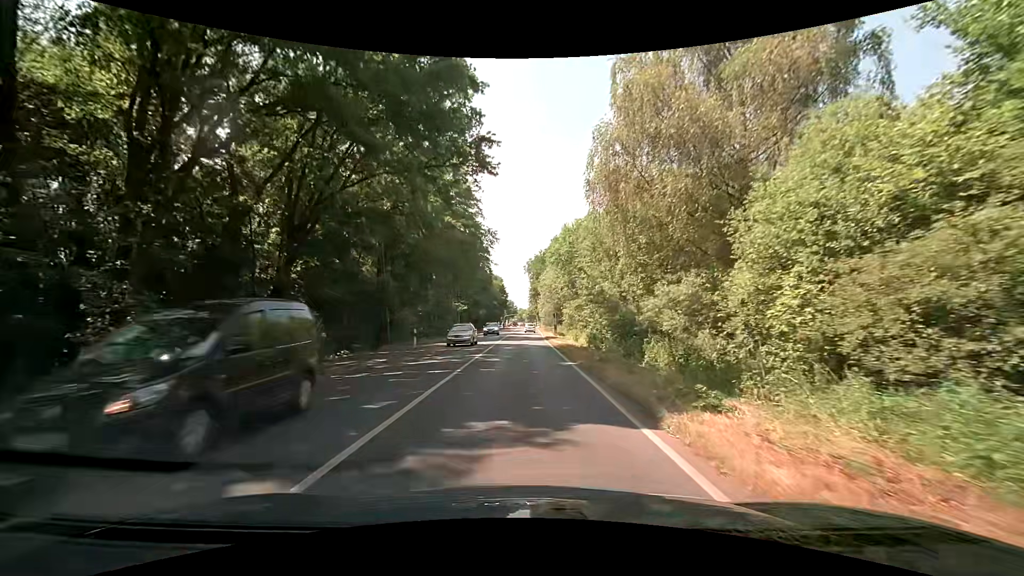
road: secondary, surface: asphalt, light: Day
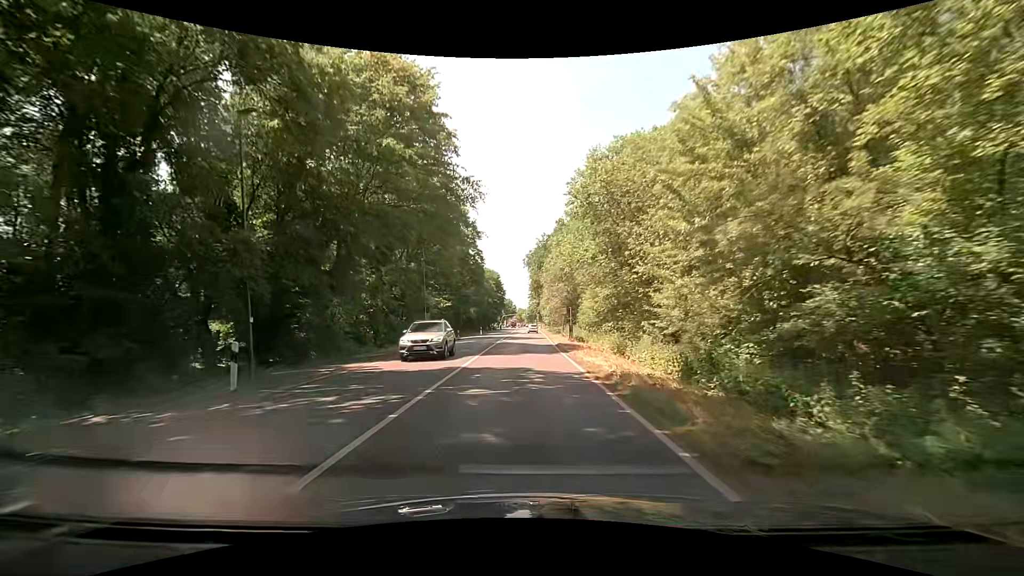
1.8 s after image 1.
(0.0, +19.0) m; +1°
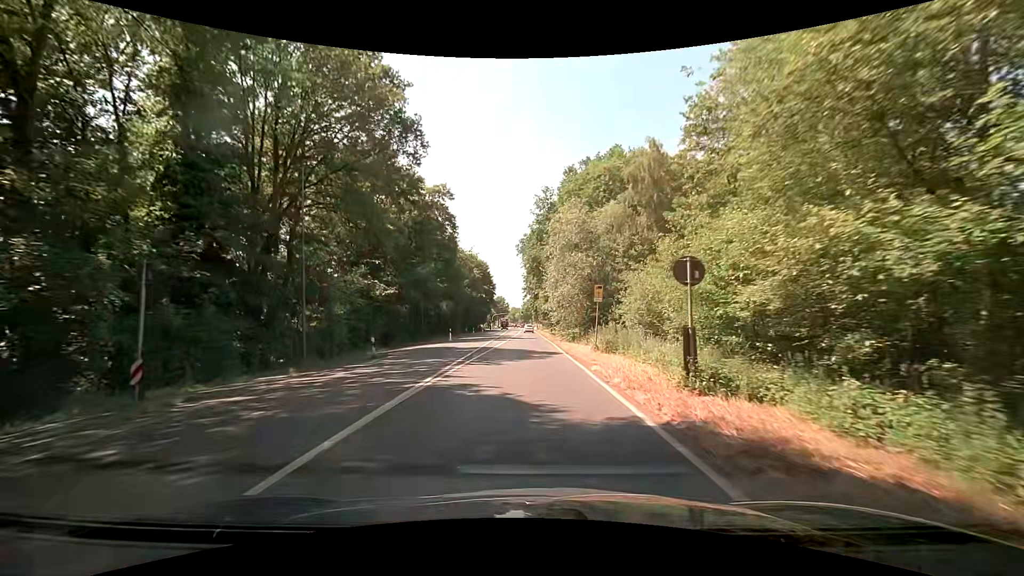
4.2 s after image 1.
(-0.6, +27.6) m; -1°
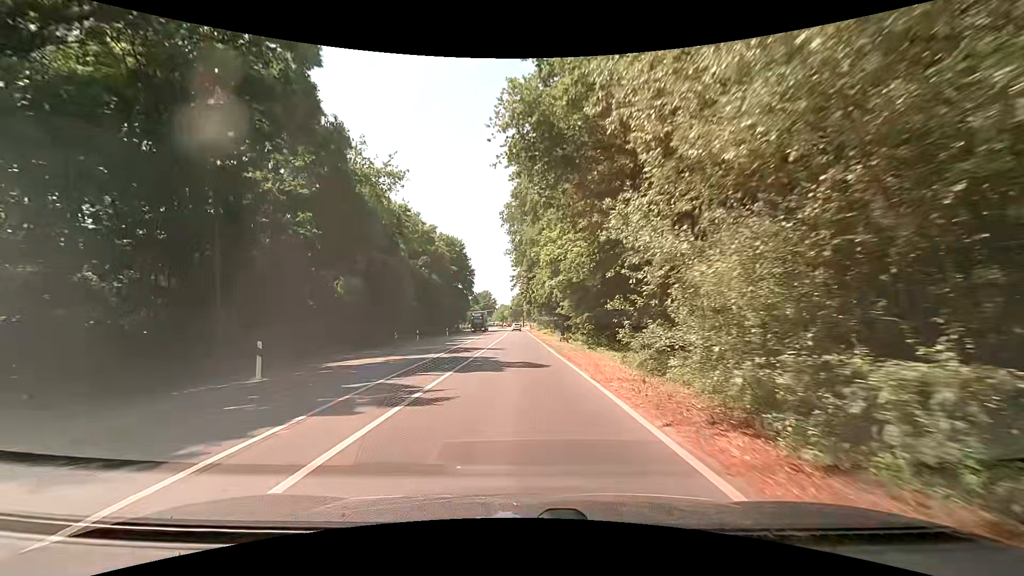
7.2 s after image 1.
(+0.4, +36.0) m; +1°
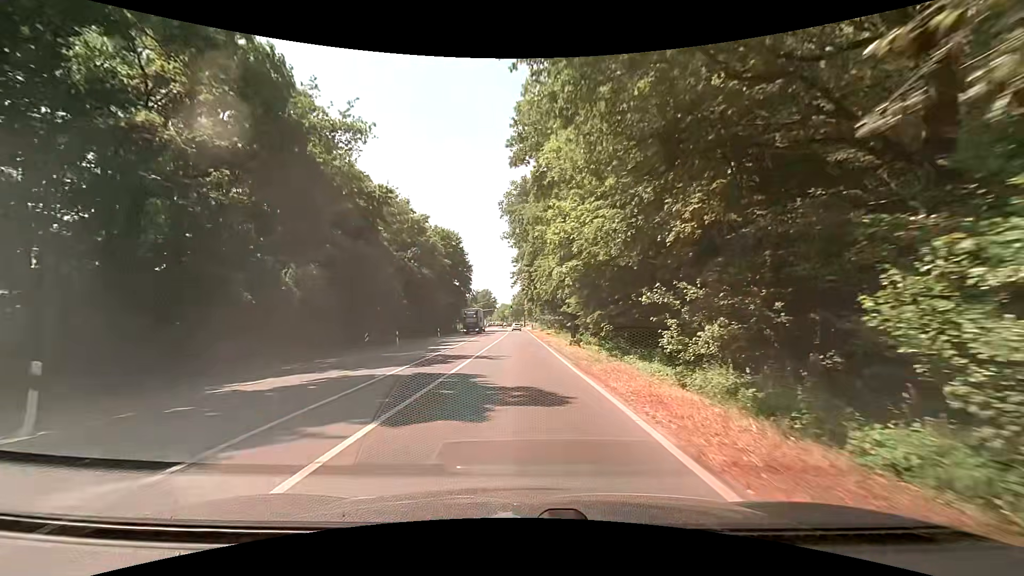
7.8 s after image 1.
(0.0, +7.3) m; 0°
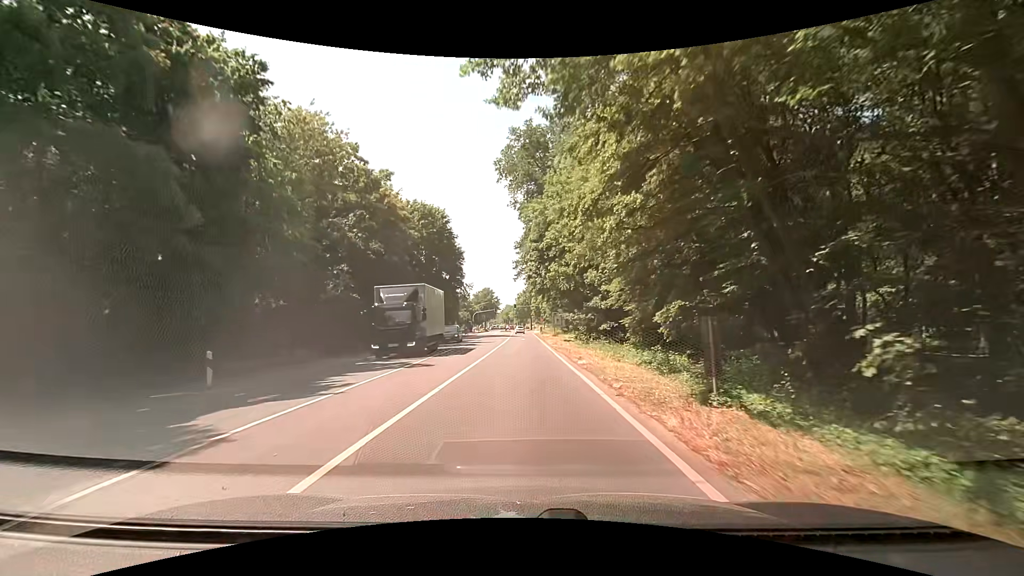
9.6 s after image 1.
(+0.1, +21.9) m; 0°
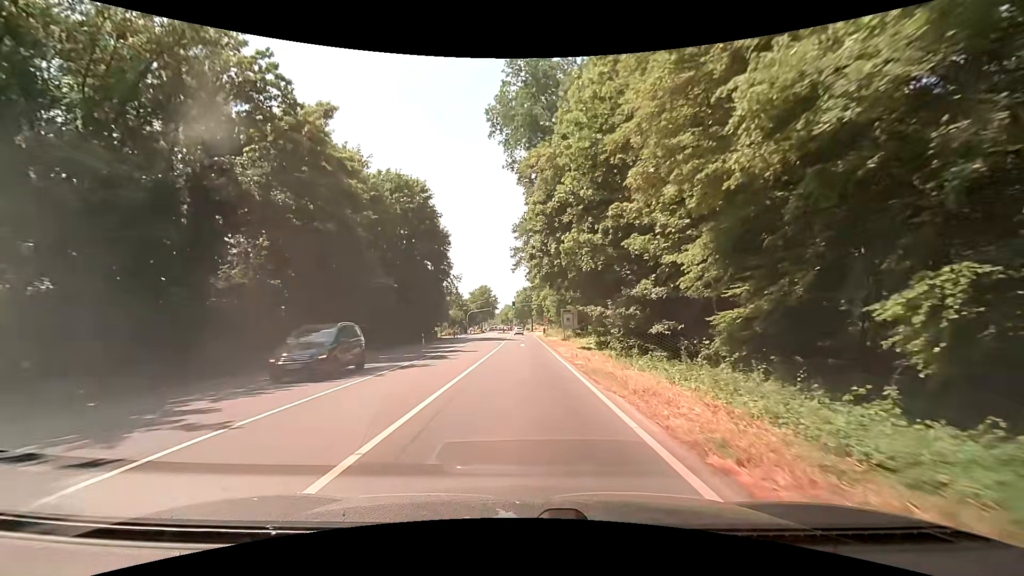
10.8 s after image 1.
(0.0, +14.7) m; -1°
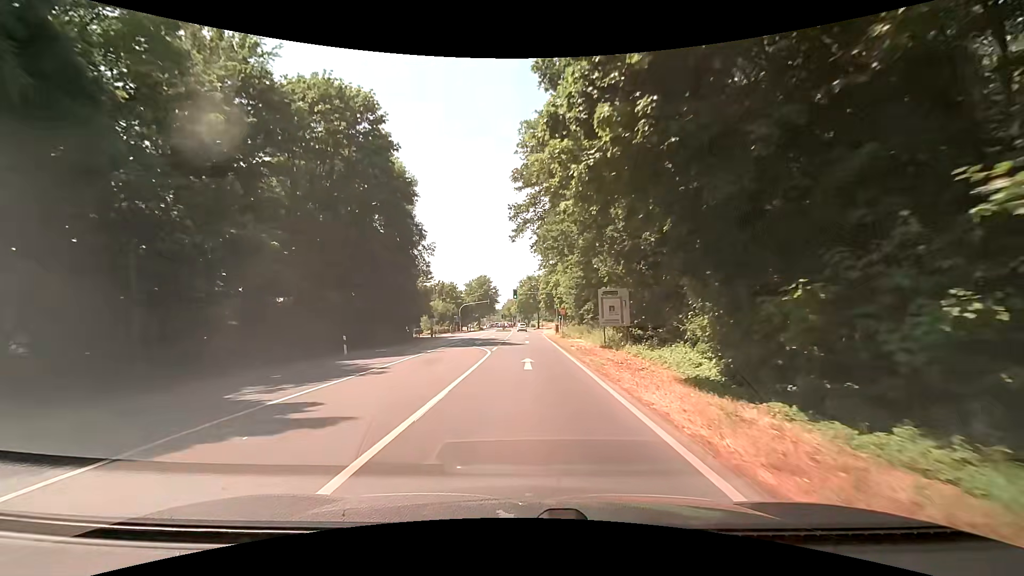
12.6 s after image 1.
(+0.5, +22.1) m; 0°
(0, +10) (0, +20) (+1, +30) (+1, +40) (+1, +50) (+1, +60) (+2, +70) (+2, +80) (+2, +90) (+2, +100) m
